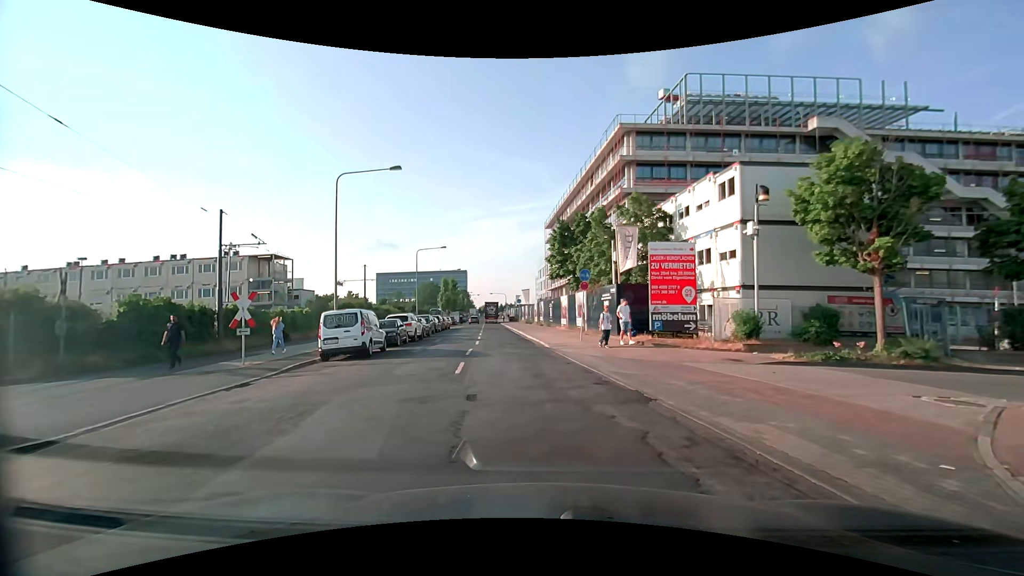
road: unclassified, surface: asphalt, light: Day
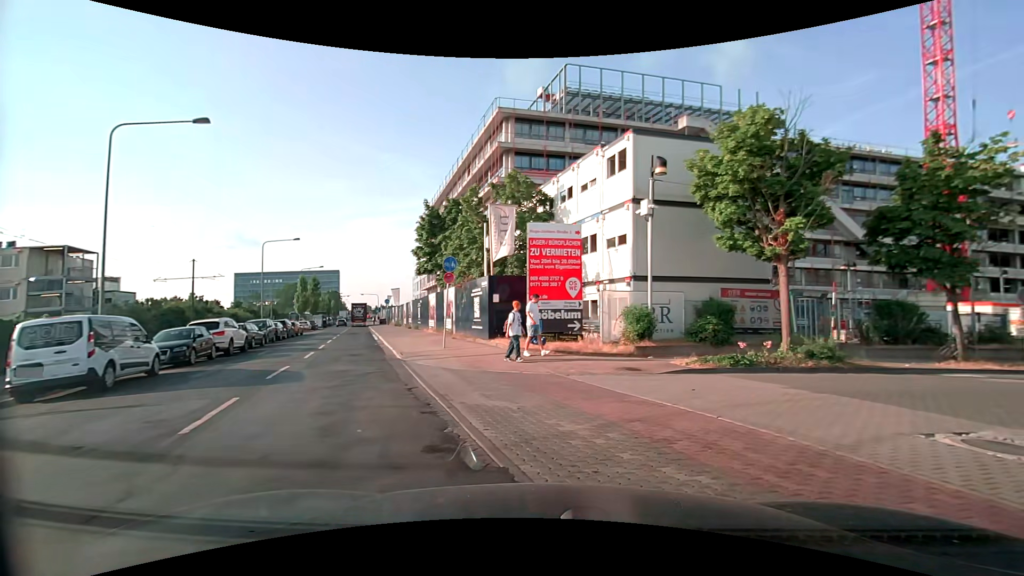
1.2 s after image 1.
(+0.6, +5.0) m; +15°
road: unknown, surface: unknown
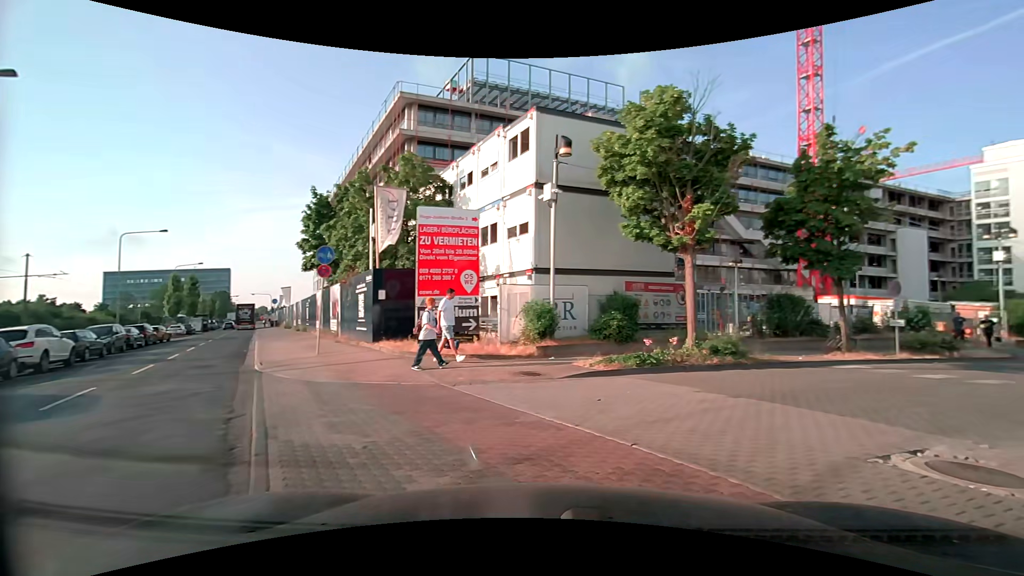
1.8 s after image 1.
(+0.2, +2.2) m; +9°
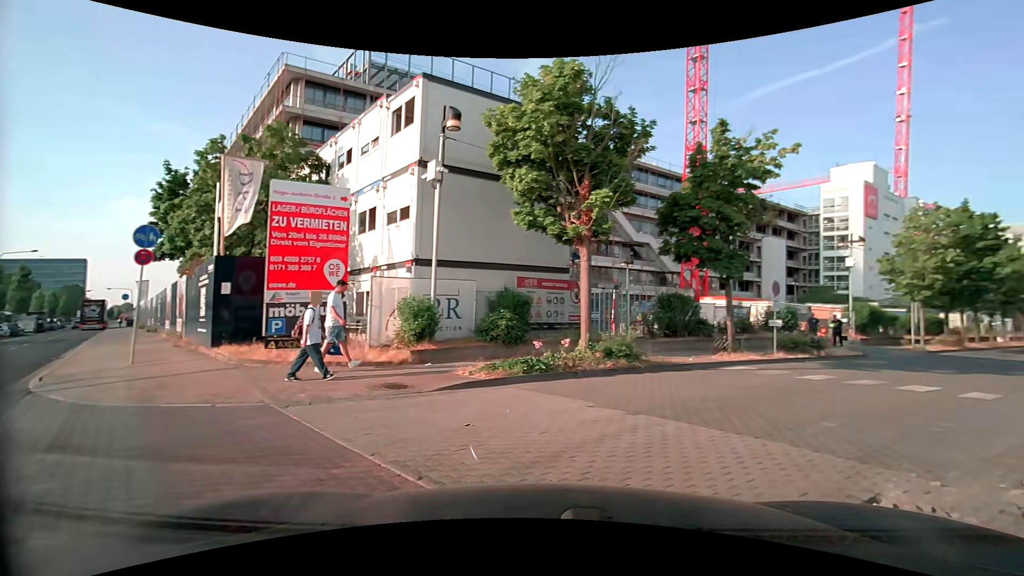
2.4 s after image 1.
(+0.2, +2.1) m; +11°
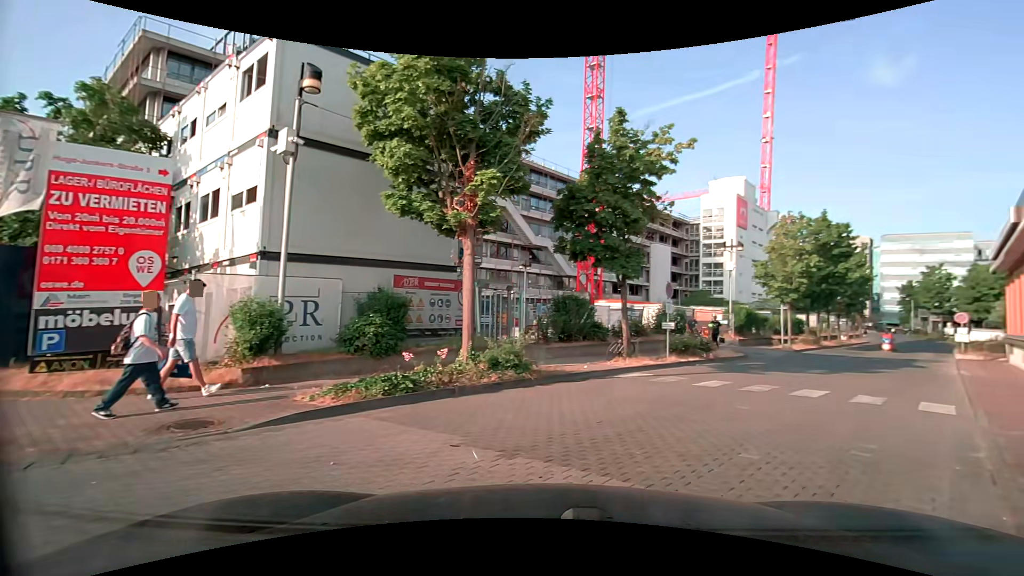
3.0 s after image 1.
(+0.2, +2.1) m; +9°
